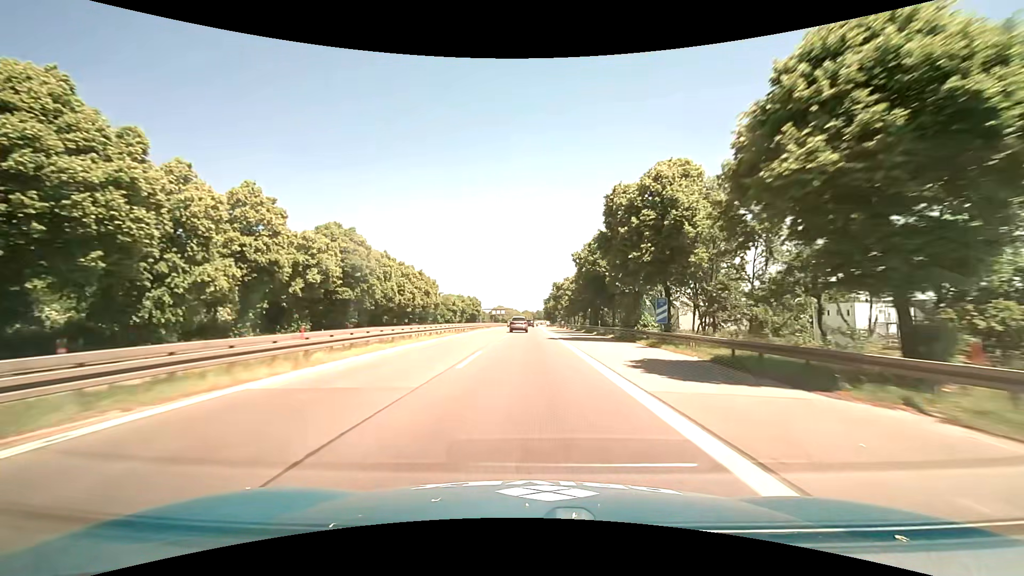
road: motorway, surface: asphalt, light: Day
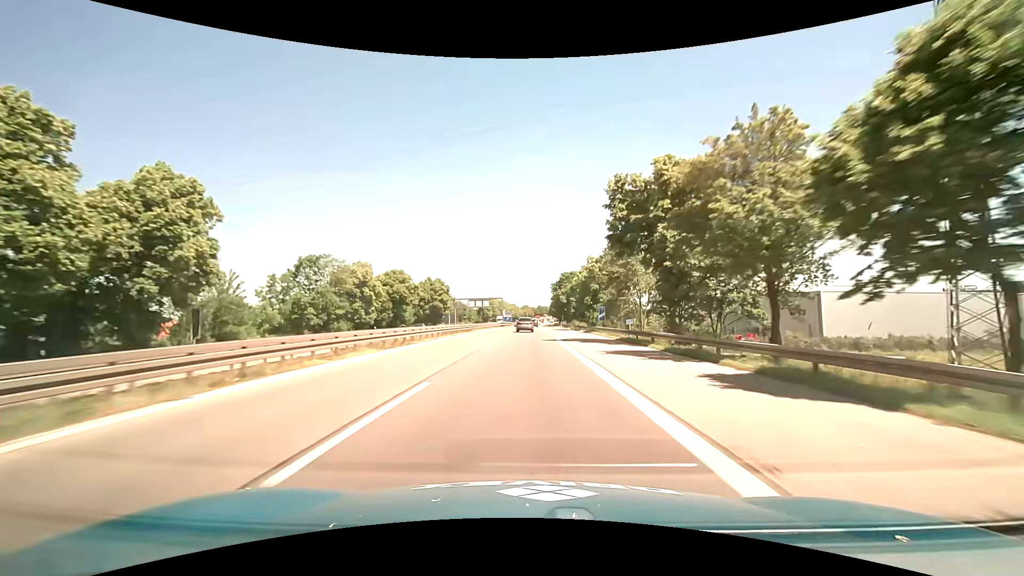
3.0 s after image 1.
(+0.5, +81.6) m; 0°
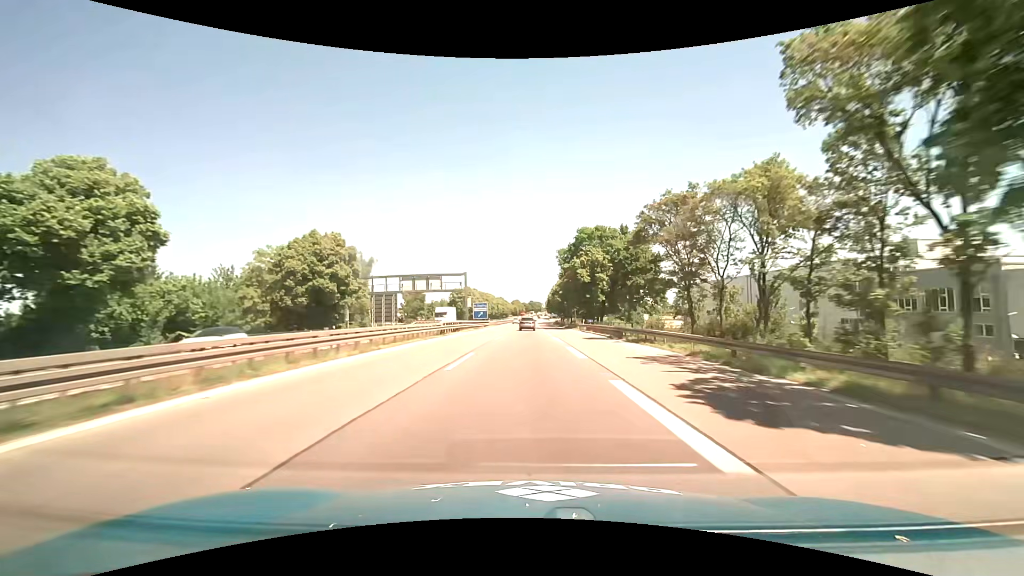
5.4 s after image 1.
(+0.2, +63.5) m; +1°
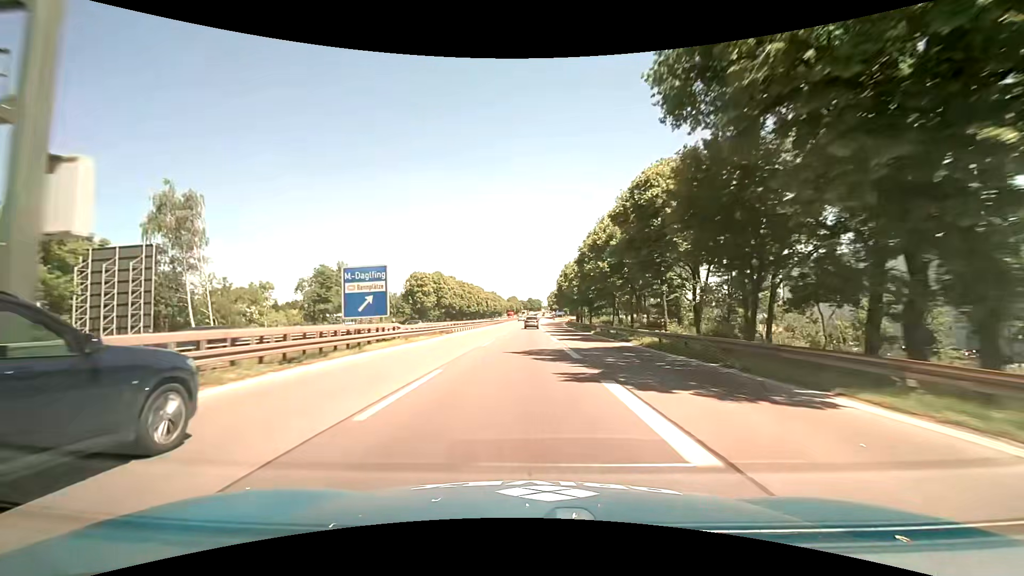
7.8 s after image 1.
(+0.1, +59.9) m; 0°
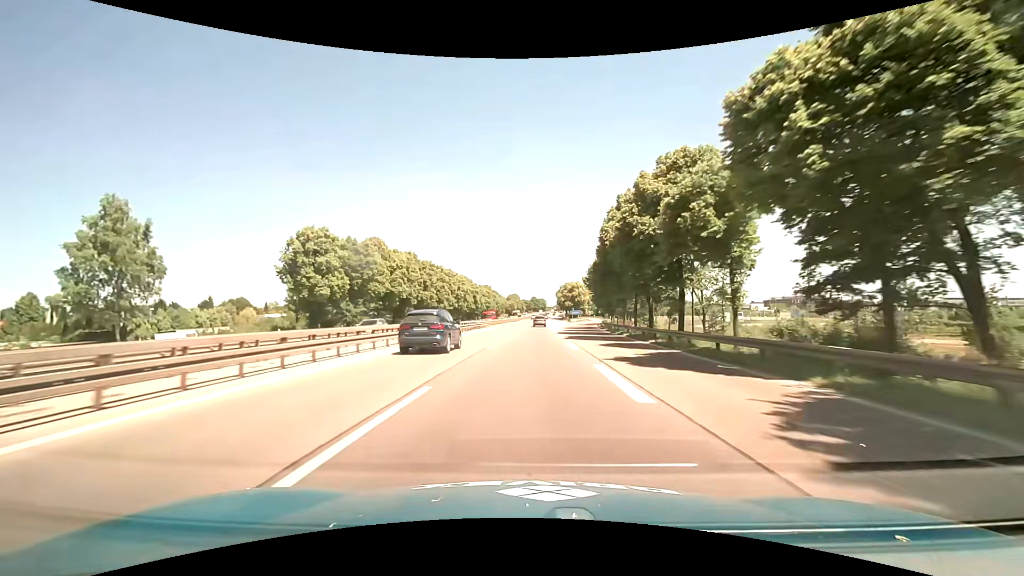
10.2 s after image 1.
(-0.2, +57.1) m; -1°
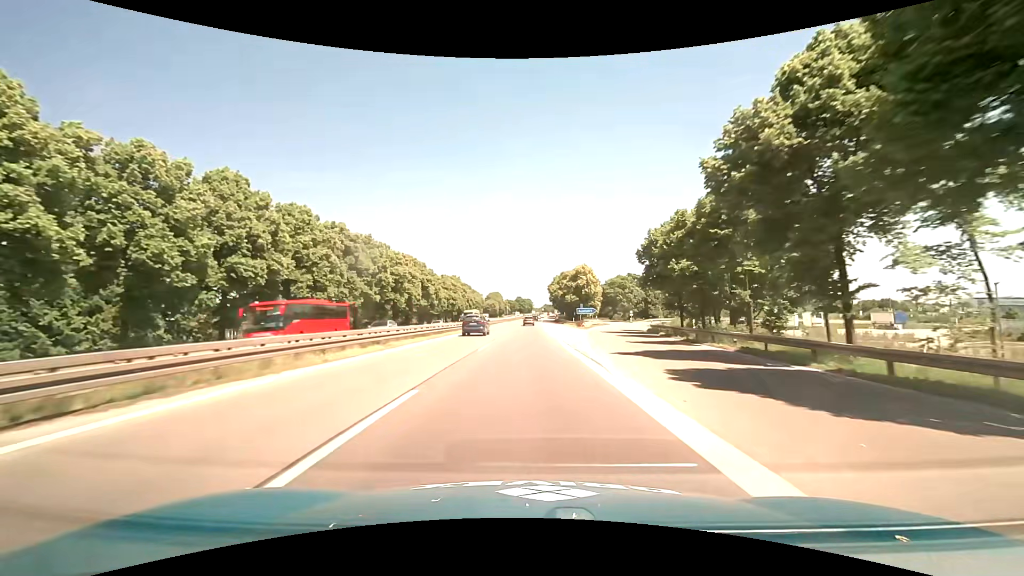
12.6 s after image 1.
(+1.0, +54.5) m; +2°
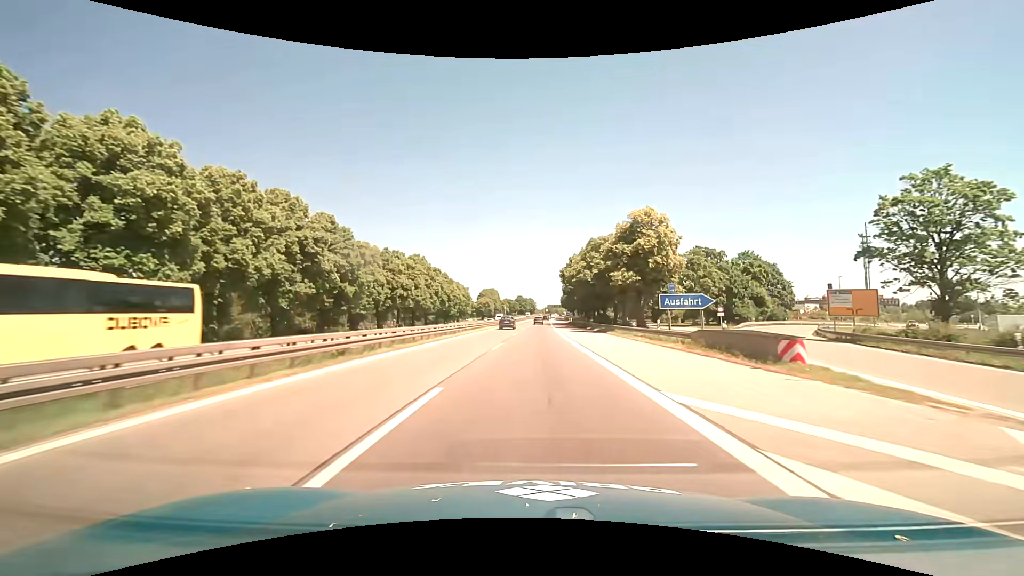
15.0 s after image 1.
(-0.1, +53.5) m; 0°
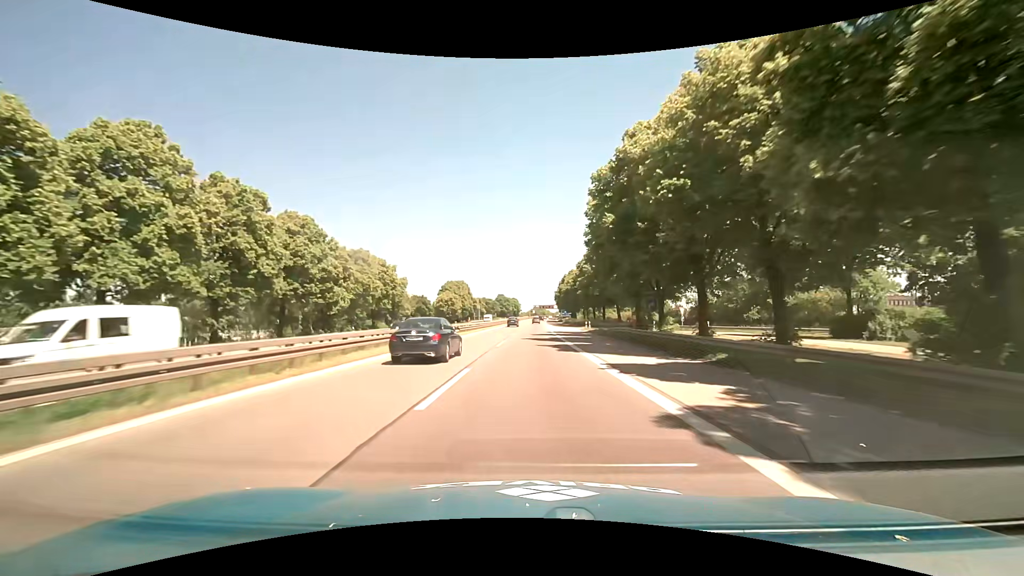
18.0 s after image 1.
(+1.2, +68.2) m; +2°
(0, +10) (0, +20) (0, +30) (0, +40) (0, +50) (+1, +60) (+1, +70) (+1, +80) (+1, +90) (+1, +100) m
